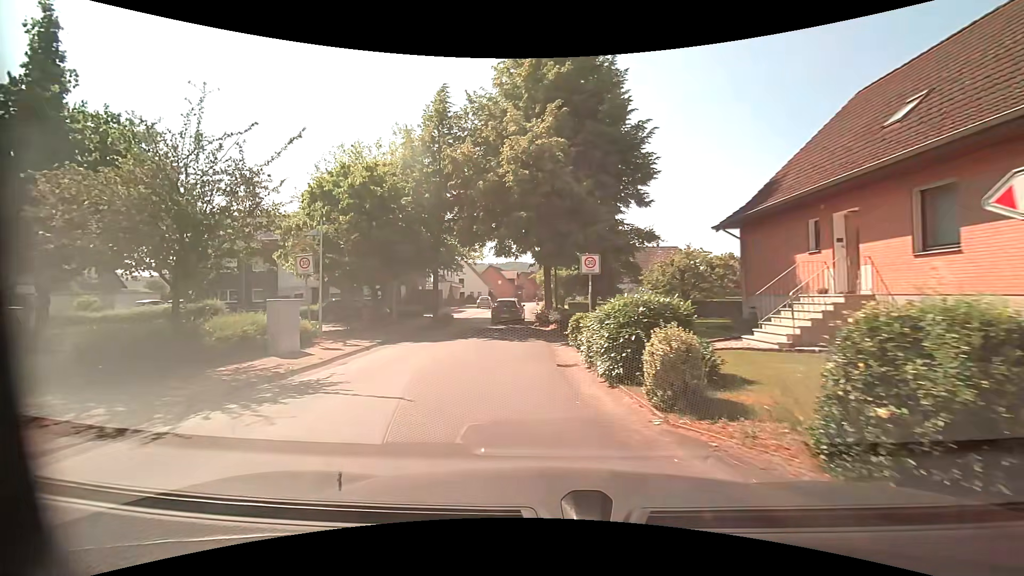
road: residential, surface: asphalt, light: Day
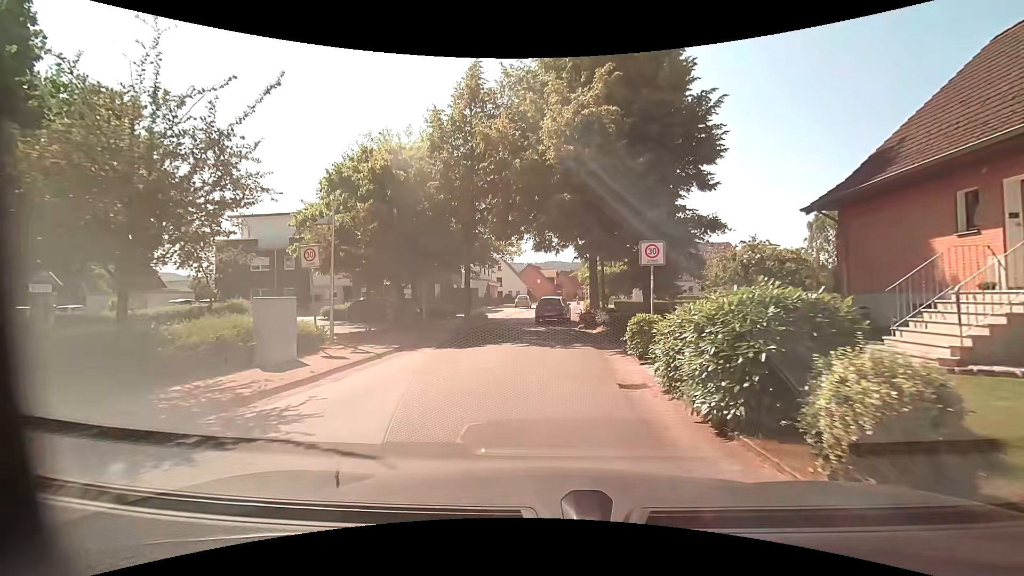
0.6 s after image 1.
(0.0, +3.0) m; -3°
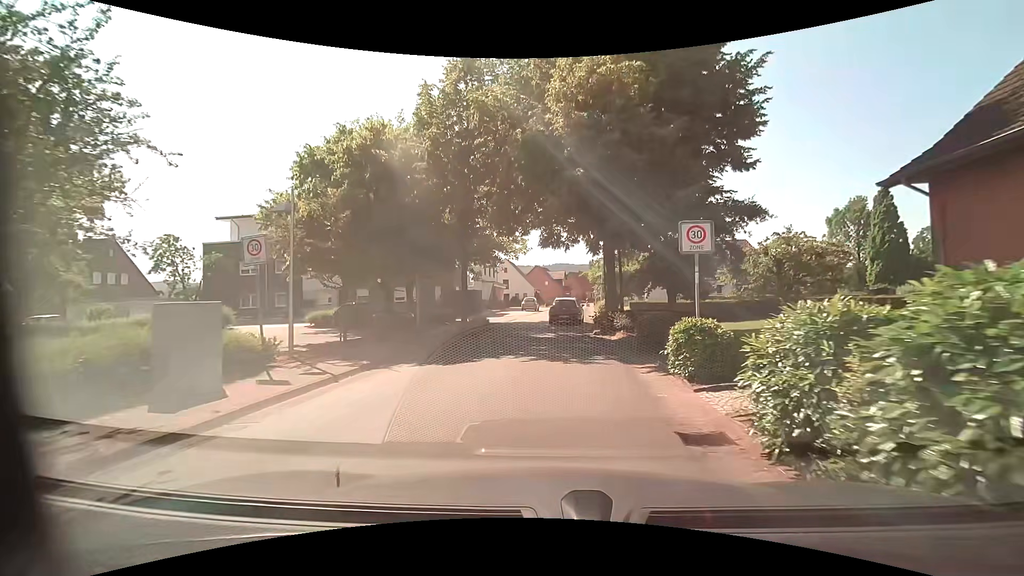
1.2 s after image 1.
(0.0, +3.3) m; -1°
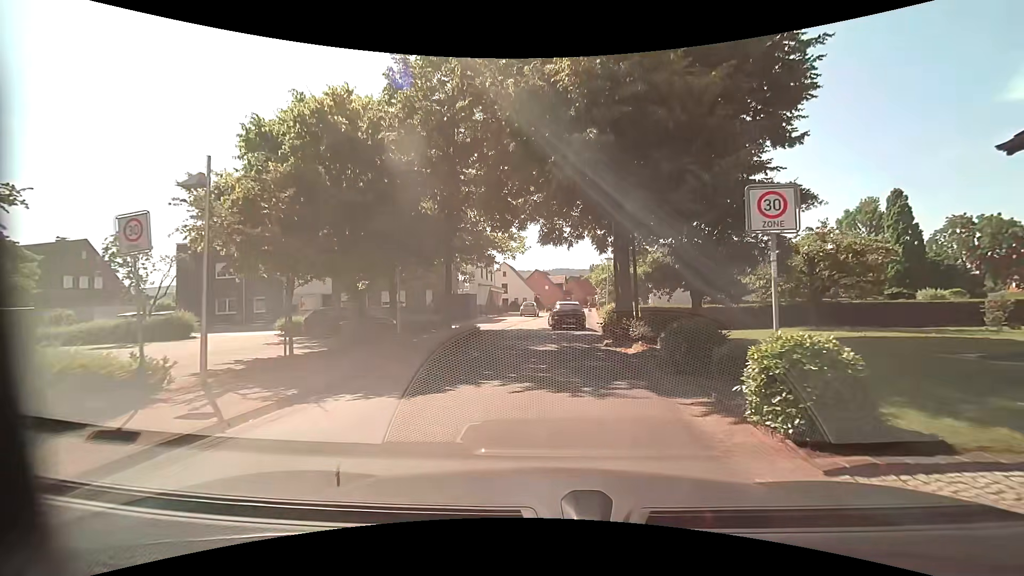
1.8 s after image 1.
(0.0, +3.5) m; 0°
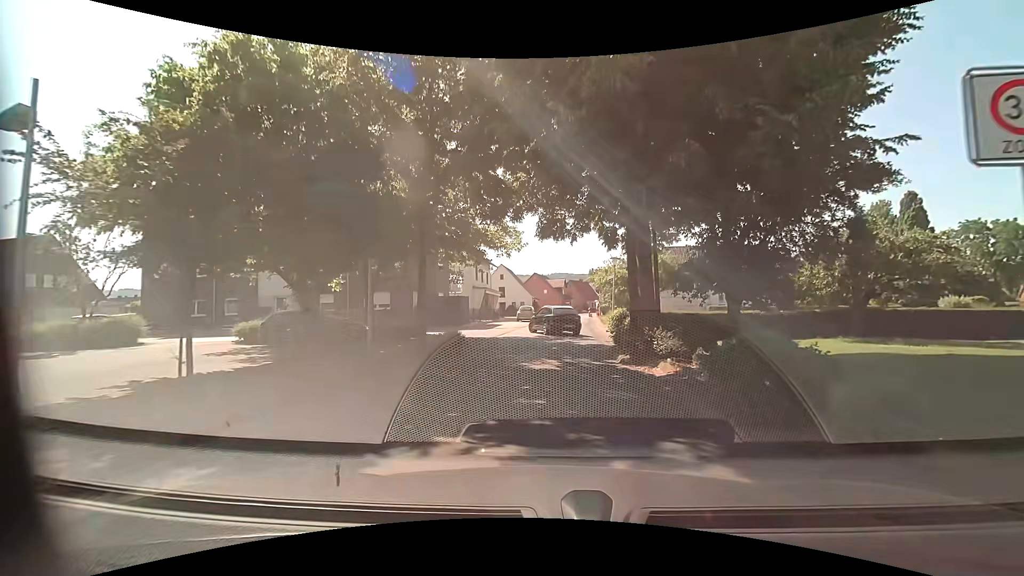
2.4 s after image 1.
(0.0, +3.6) m; +1°
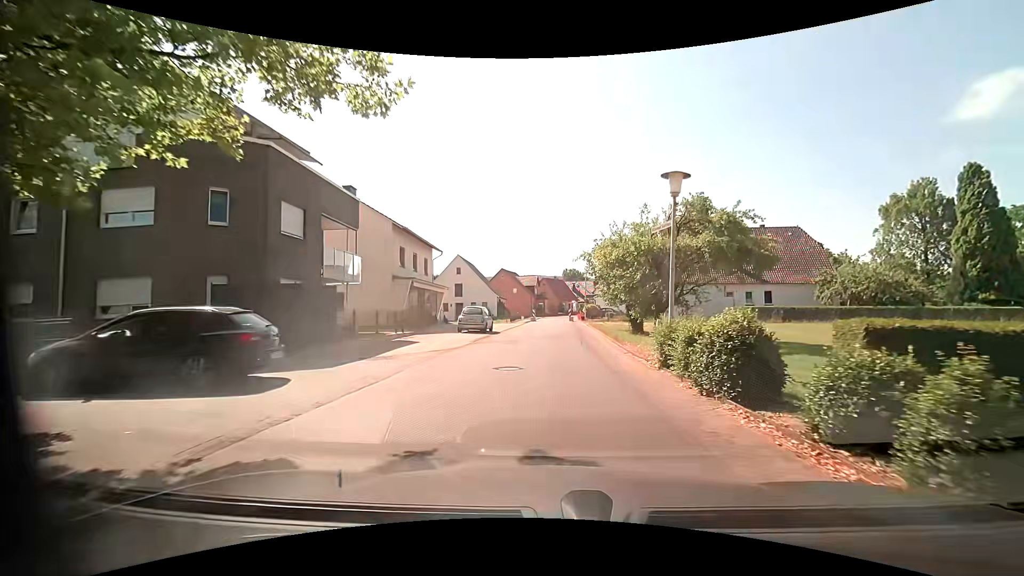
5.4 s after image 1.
(+0.1, +19.7) m; +3°
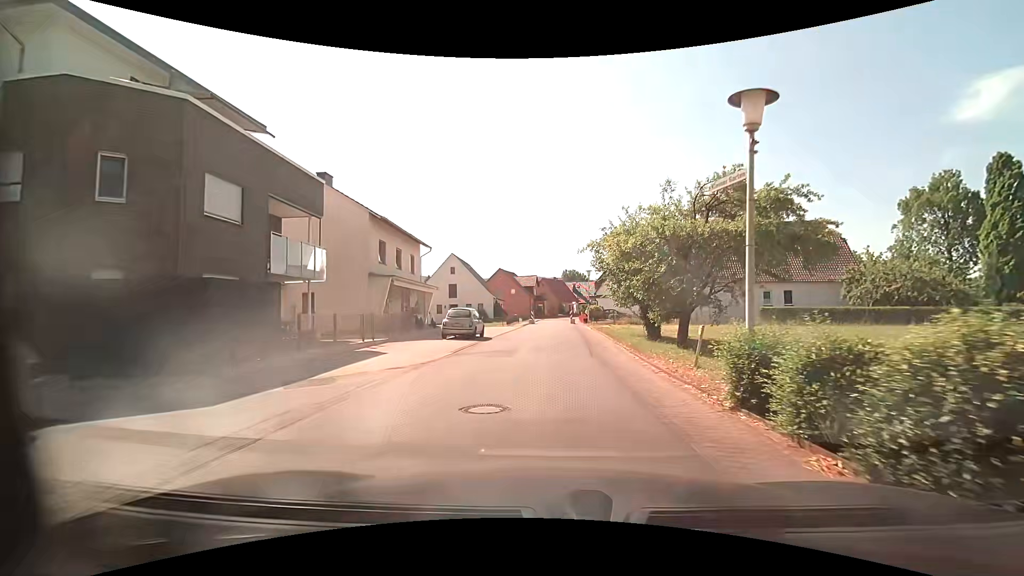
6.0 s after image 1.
(-0.1, +4.3) m; -1°
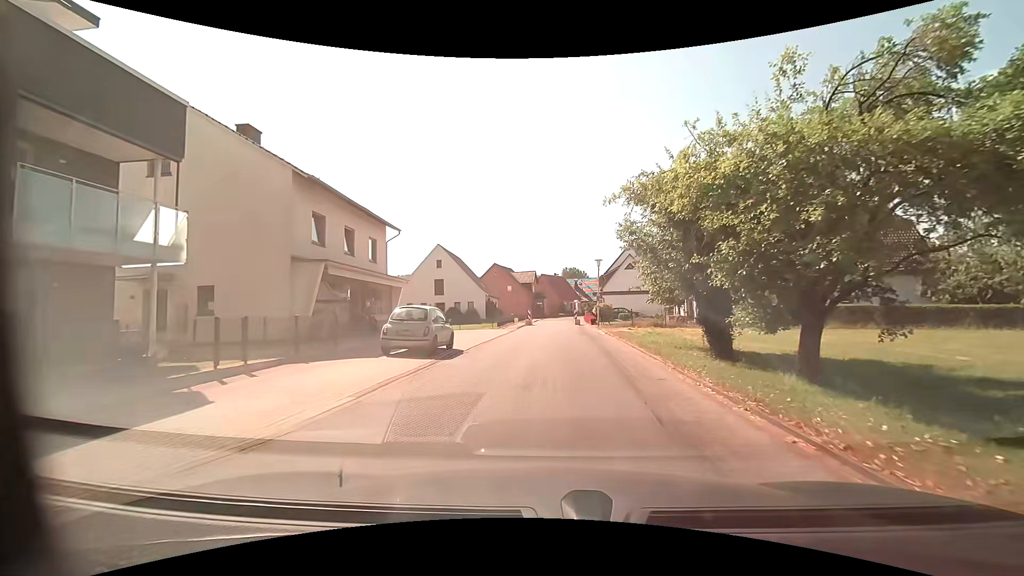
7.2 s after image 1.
(0.0, +8.9) m; 0°
(0, +10) (0, +20) (0, +30) (0, +40) (+1, +50) (+1, +60) (+2, +70) (+3, +80) (+5, +90) (+8, +99) m
